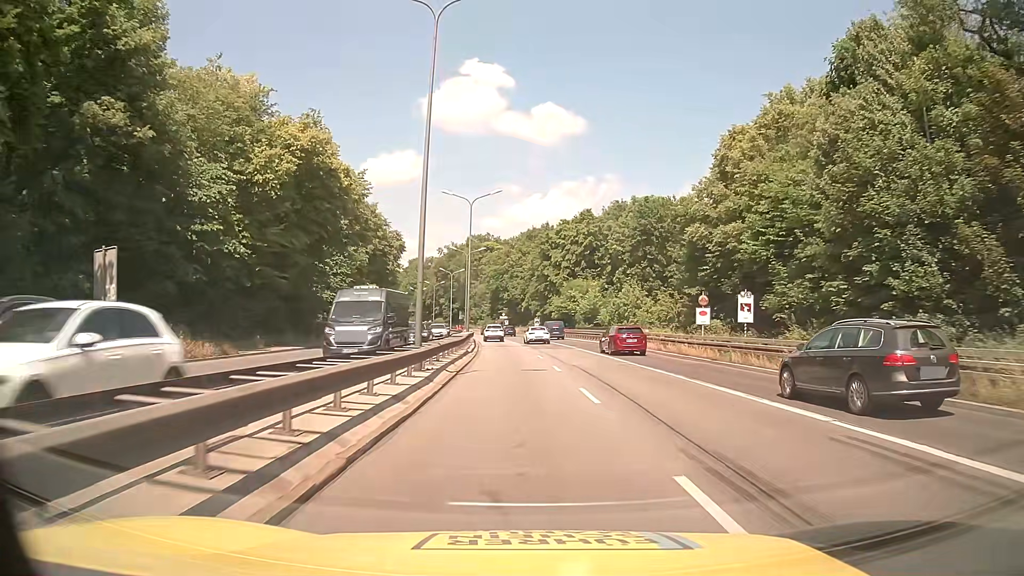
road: trunk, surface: asphalt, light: Day
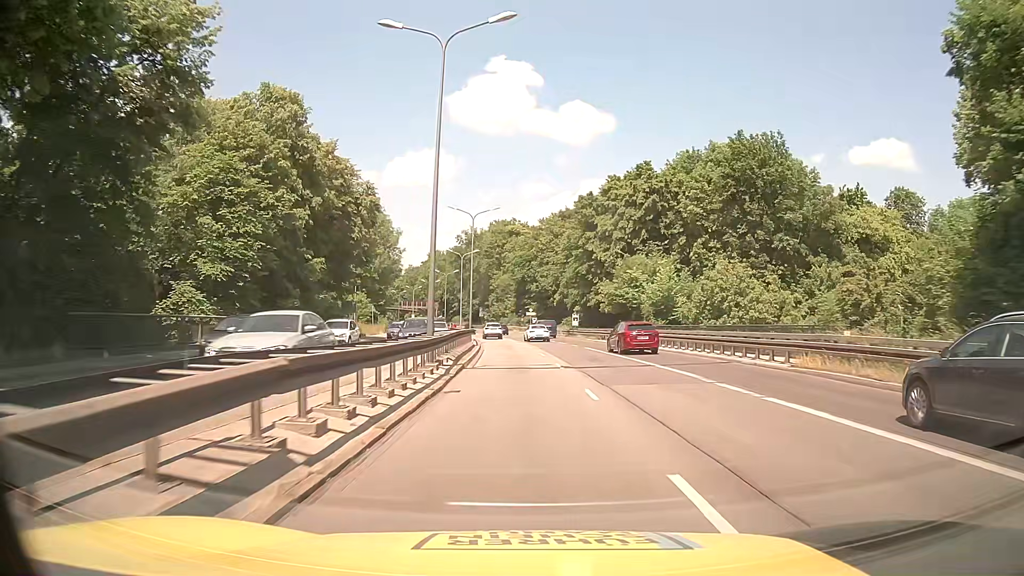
(-0.5, +26.9) m; -3°
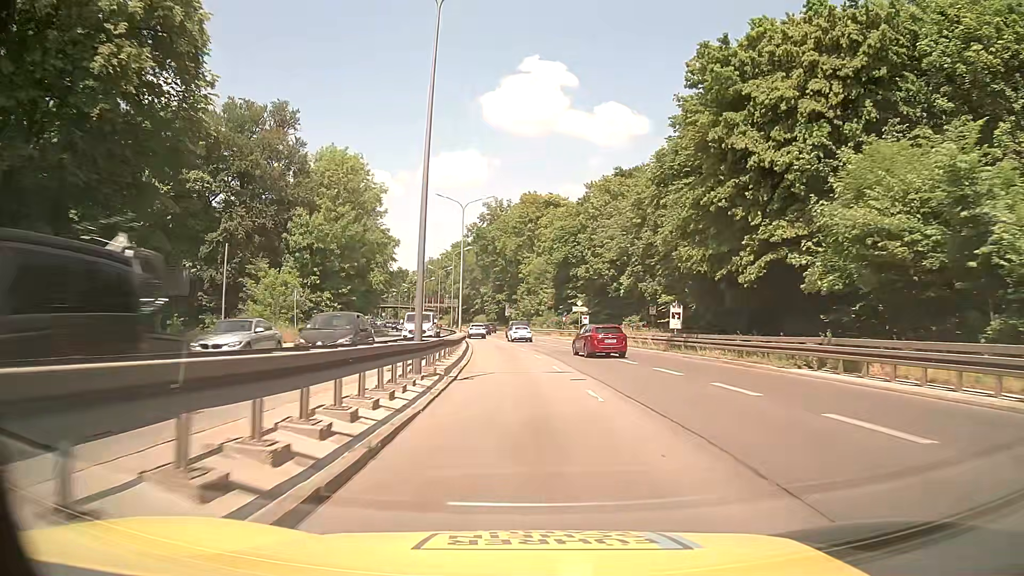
(-1.0, +36.8) m; -3°
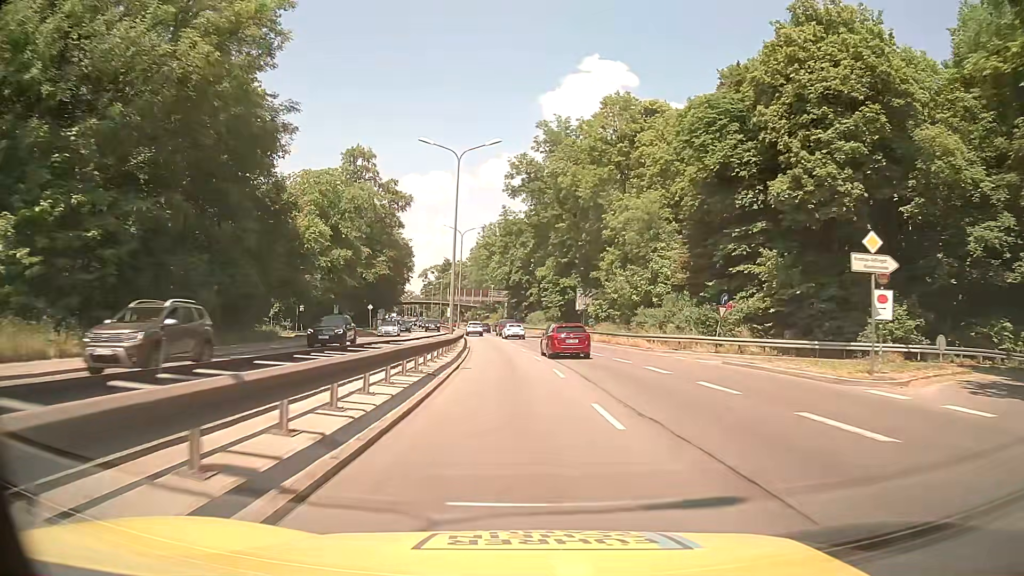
(-2.1, +47.4) m; -5°
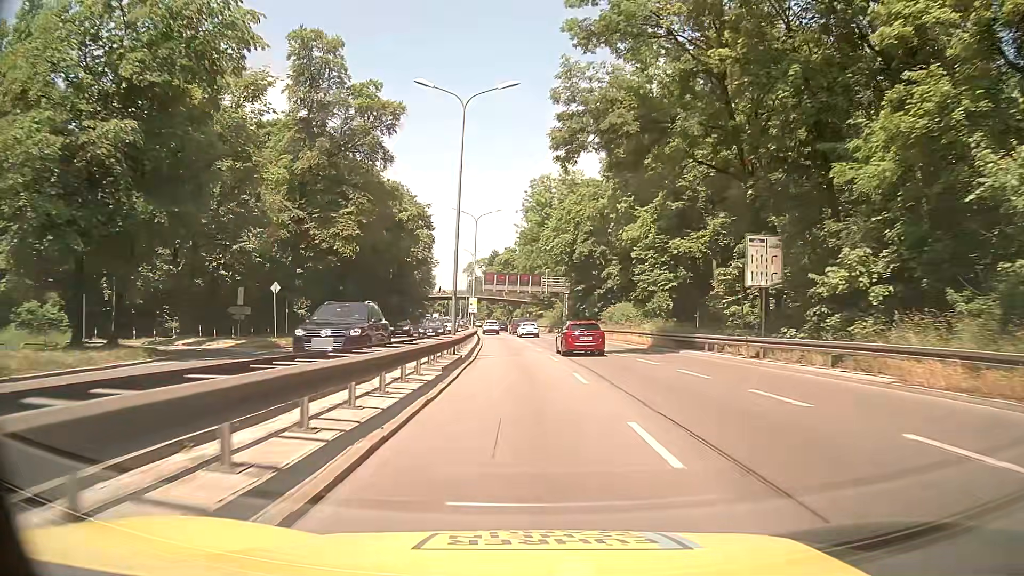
(-1.7, +38.8) m; -5°
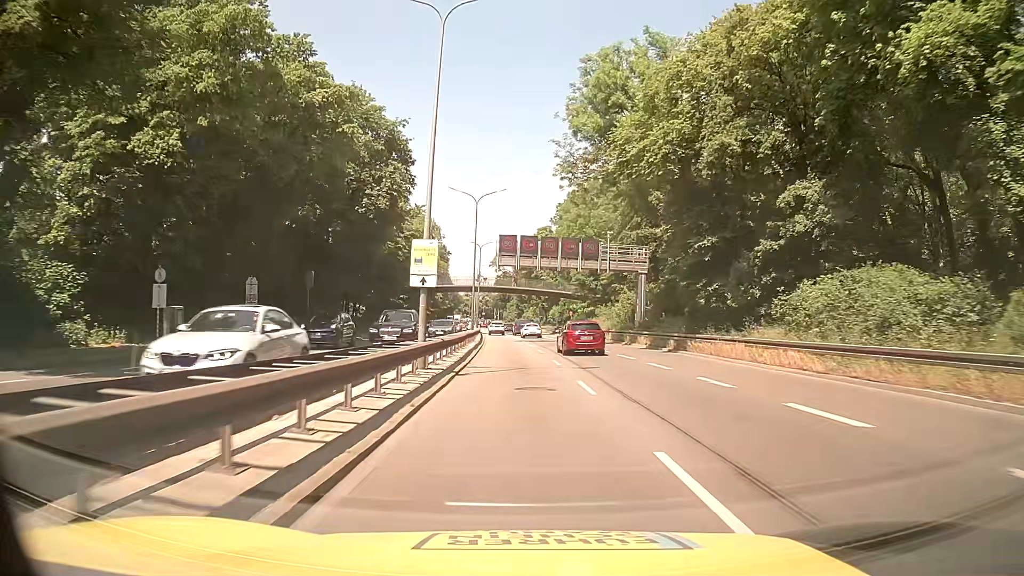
(-0.8, +38.1) m; -2°
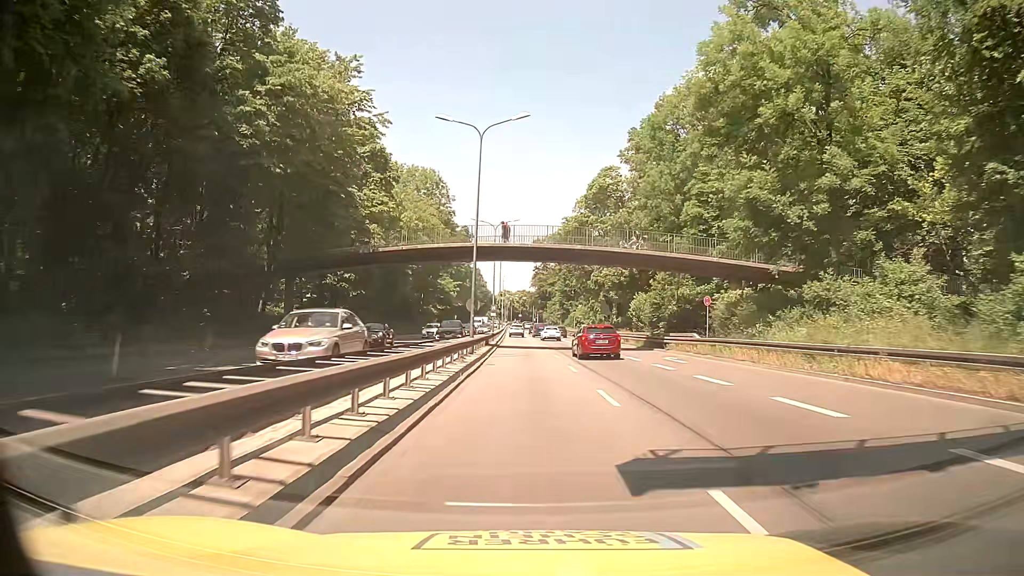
(-1.7, +46.7) m; -4°
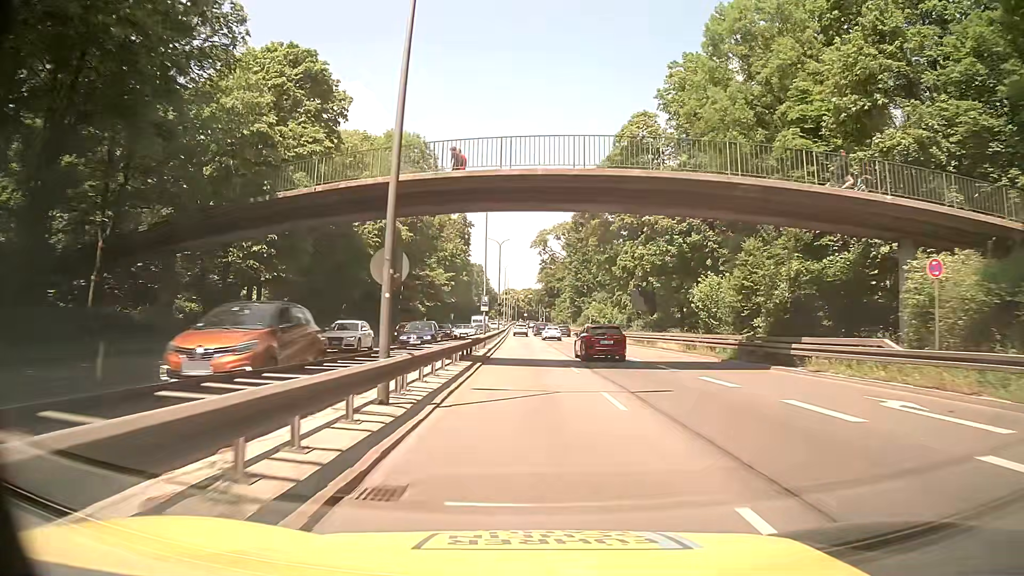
(-0.1, +18.6) m; 0°
(0, +10) (0, +20) (0, +30) (0, +40) (0, +50) (-1, +60) (-1, +70) (-1, +80) (-1, +90) (-1, +100) m
